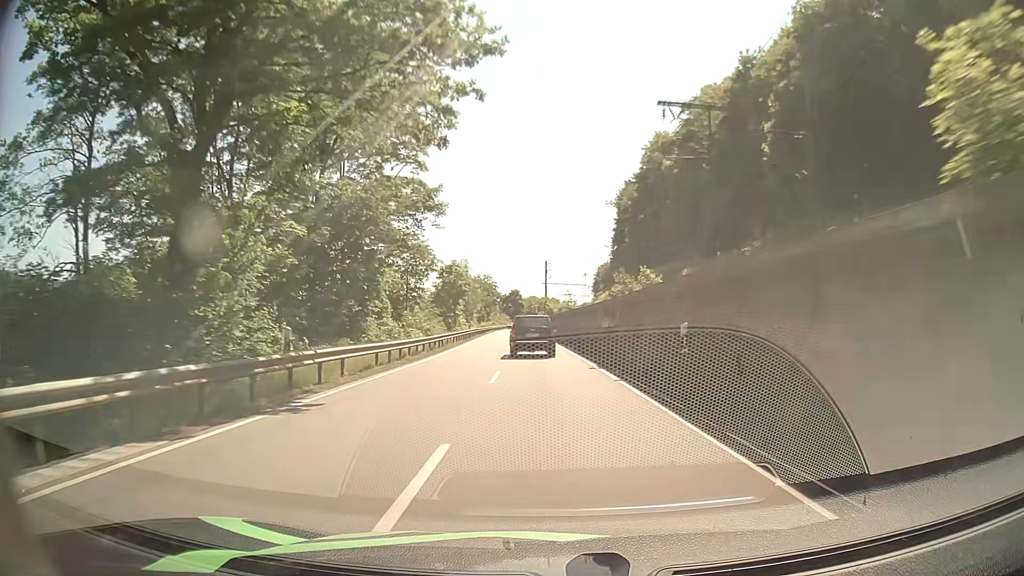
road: primary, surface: asphalt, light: Day
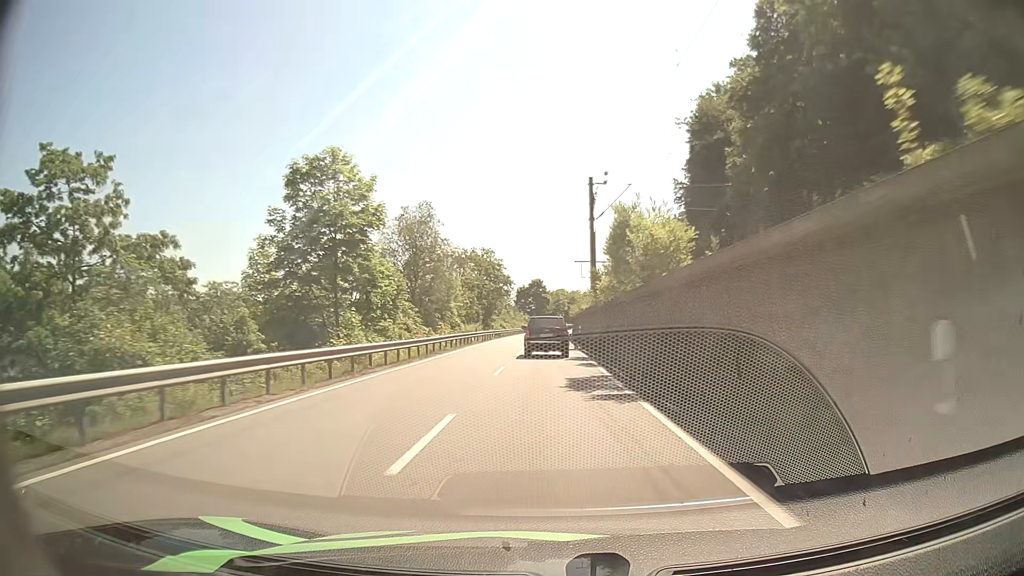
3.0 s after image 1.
(-1.4, +57.3) m; -2°
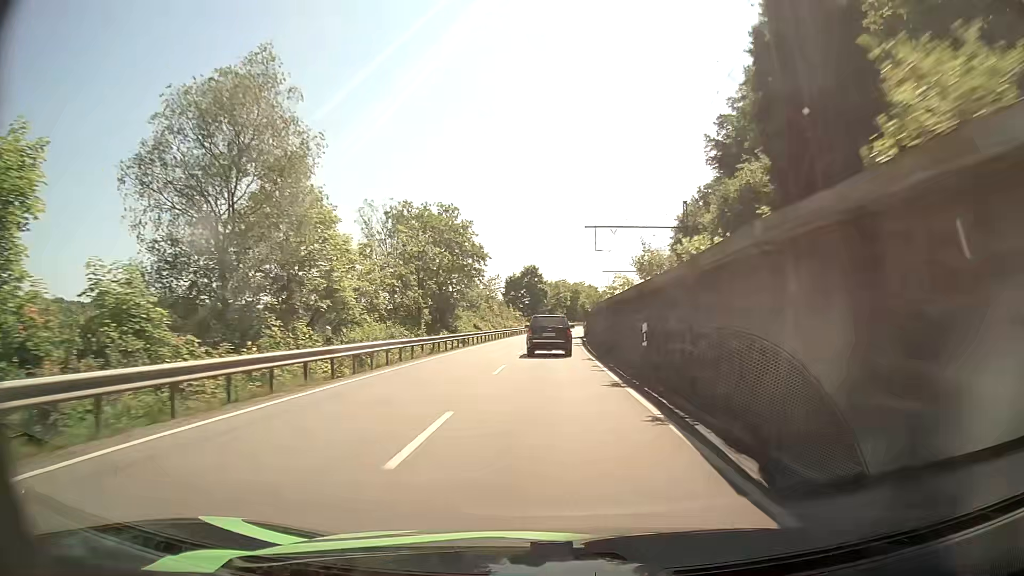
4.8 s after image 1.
(+0.1, +35.7) m; 0°
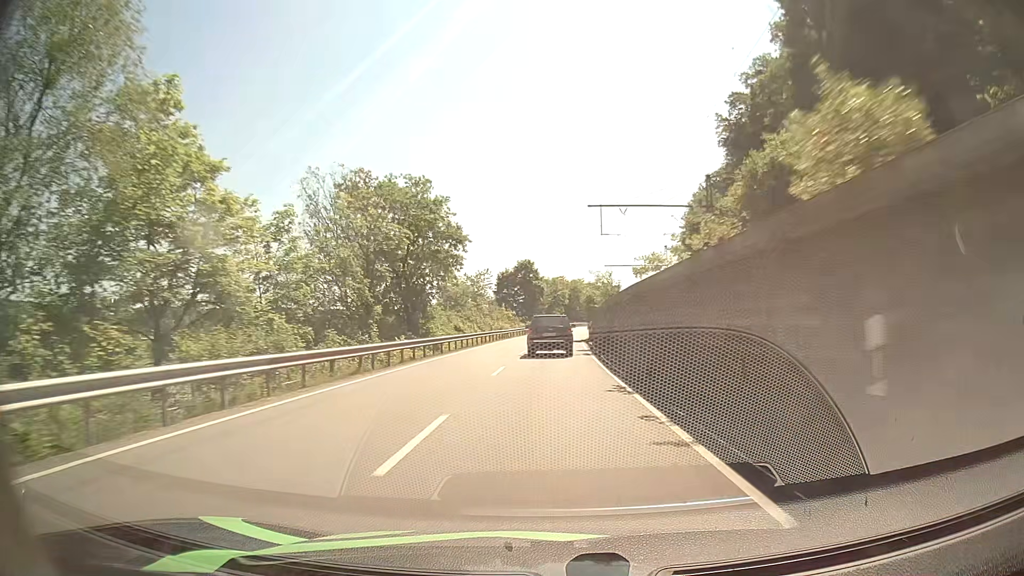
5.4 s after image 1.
(0.0, +12.2) m; 0°
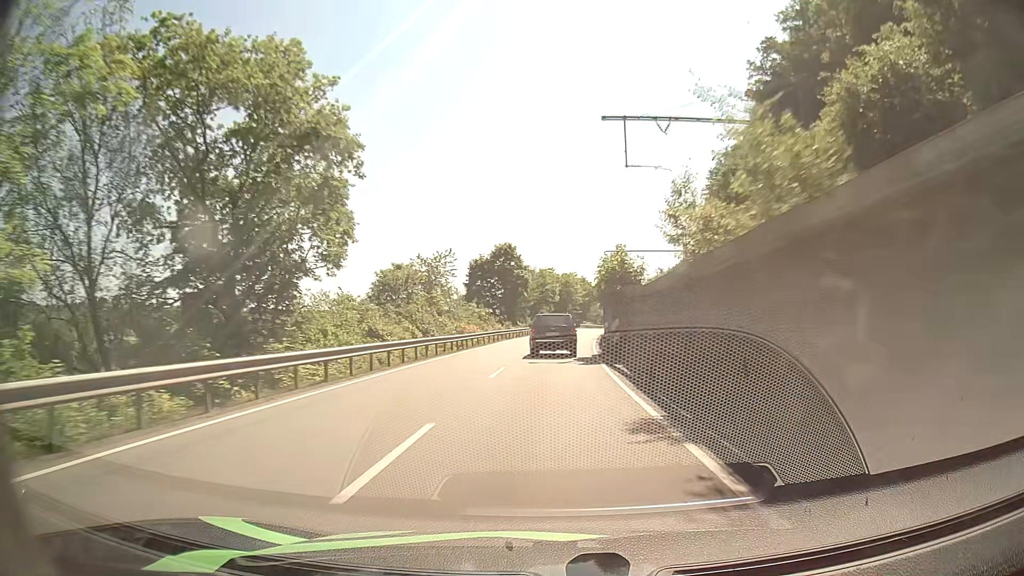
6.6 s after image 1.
(+0.4, +24.9) m; +2°
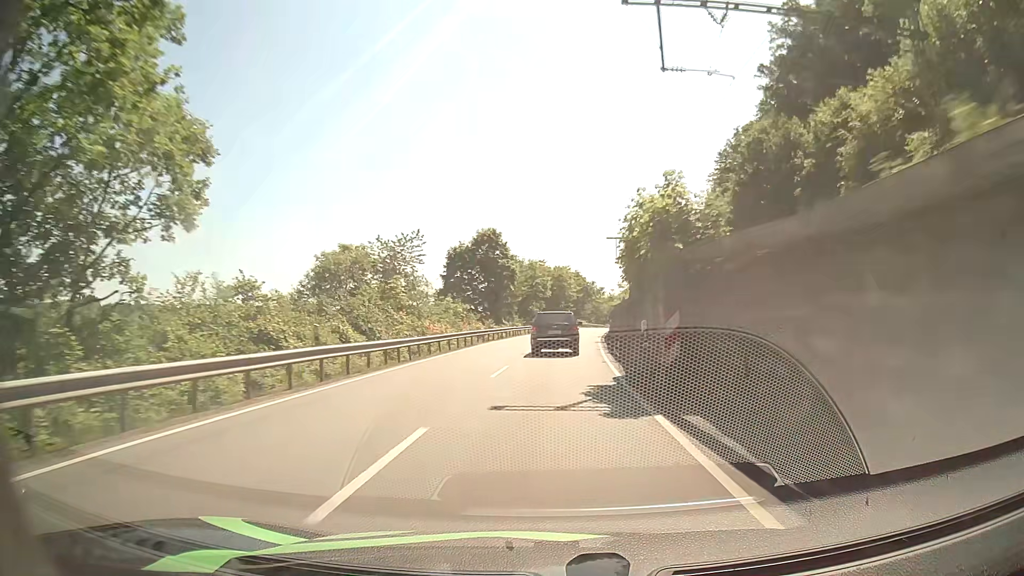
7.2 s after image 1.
(0.0, +12.4) m; +1°
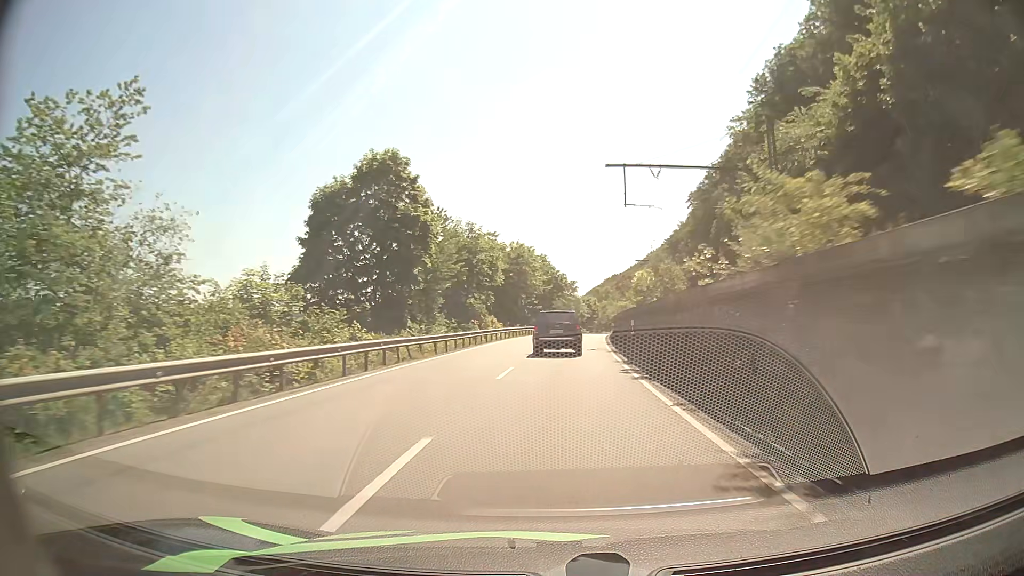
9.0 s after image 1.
(+0.7, +36.1) m; +3°
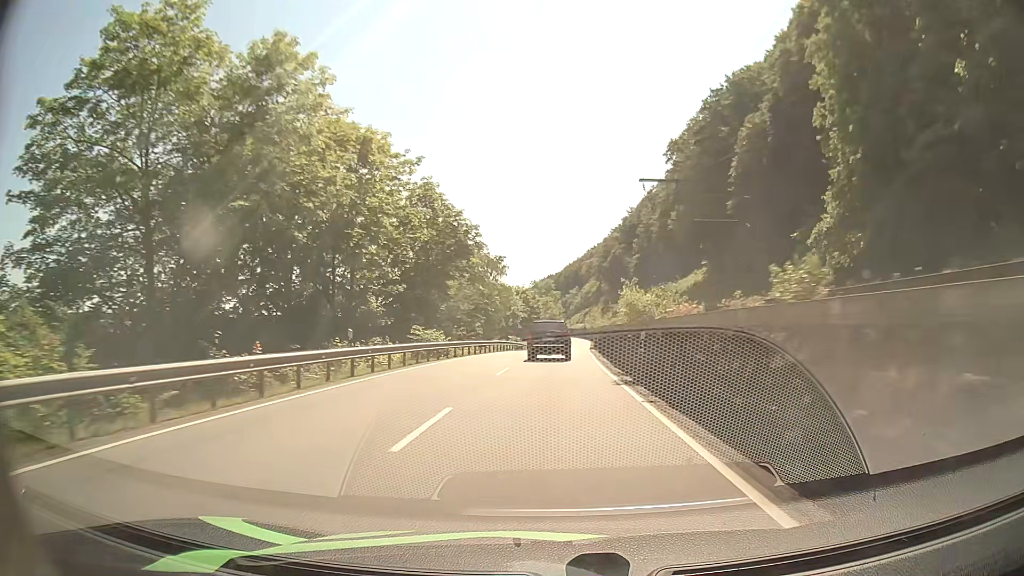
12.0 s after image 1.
(+3.1, +55.9) m; +5°
(0, +10) (0, +20) (+1, +30) (+1, +40) (+2, +50) (+2, +60) (+3, +70) (+3, +80) (+4, +90) (+4, +100) m
